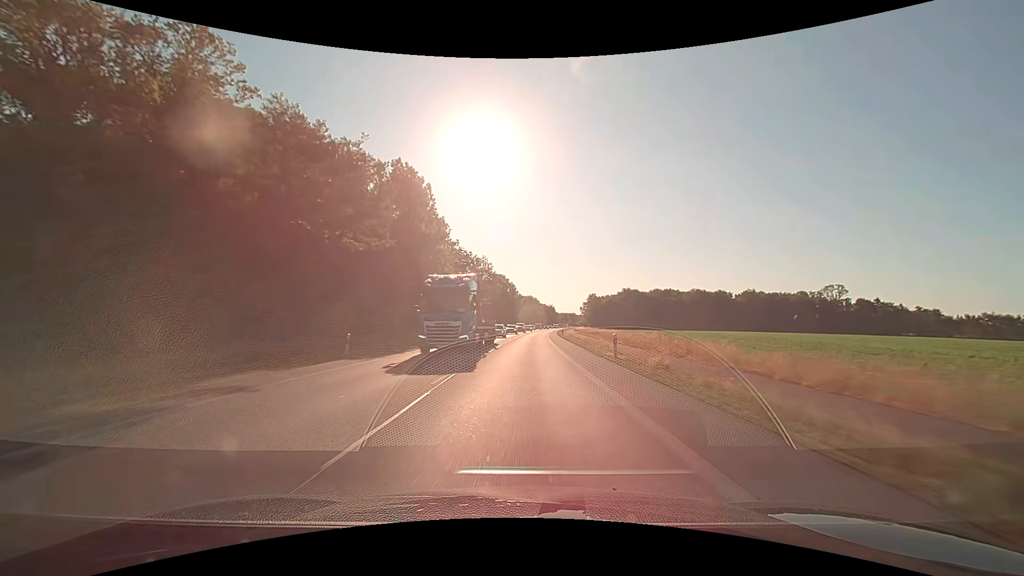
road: primary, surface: asphalt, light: Day
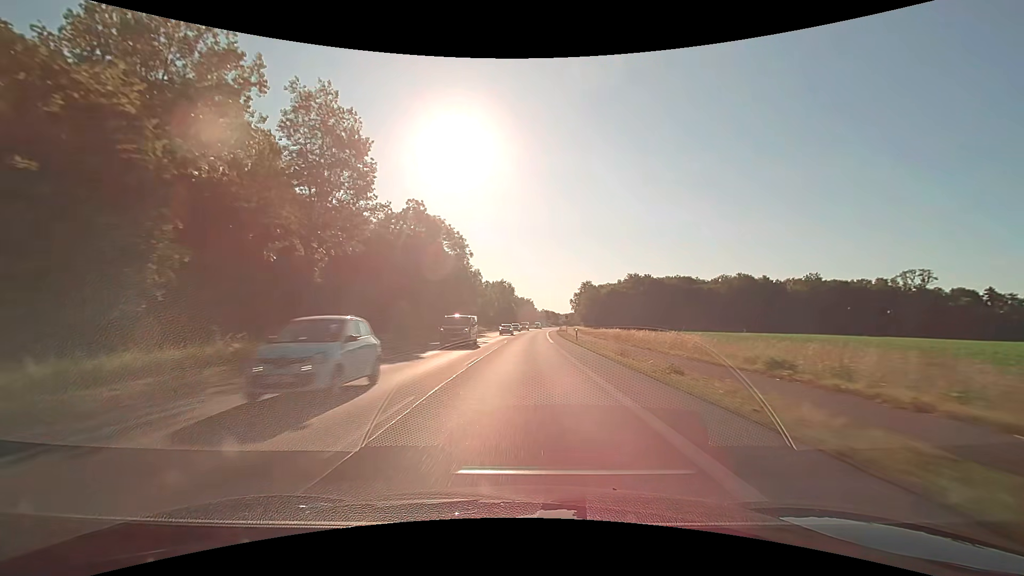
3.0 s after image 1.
(+1.9, +79.0) m; +3°
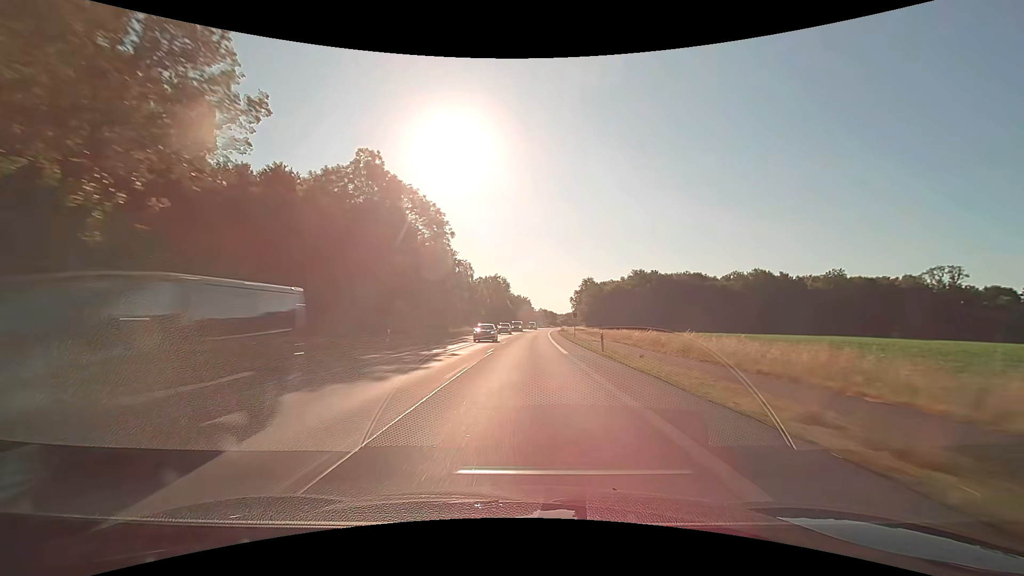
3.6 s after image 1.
(+0.1, +15.8) m; 0°
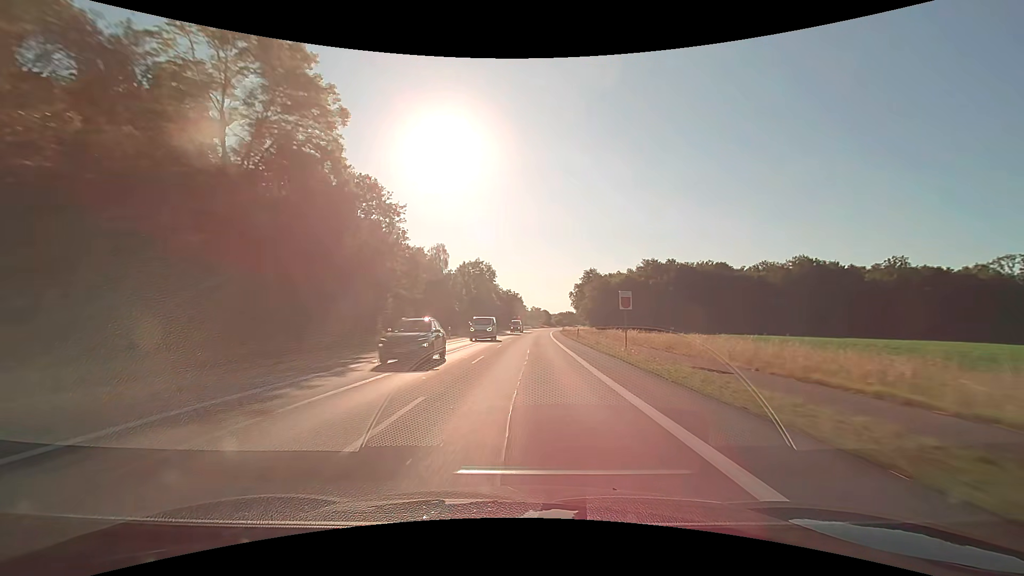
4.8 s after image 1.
(+0.3, +31.6) m; +1°
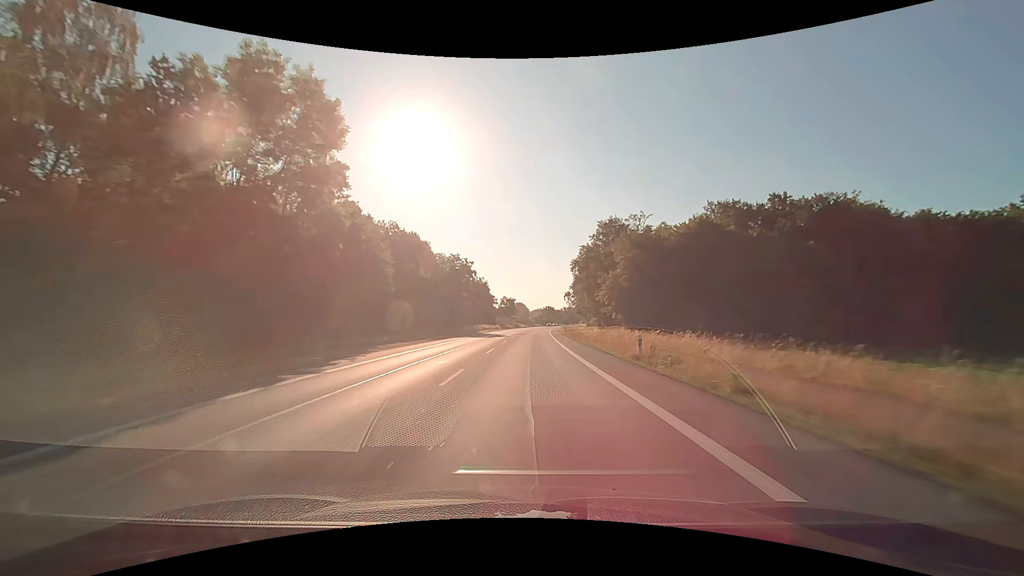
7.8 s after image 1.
(+2.2, +78.7) m; +3°
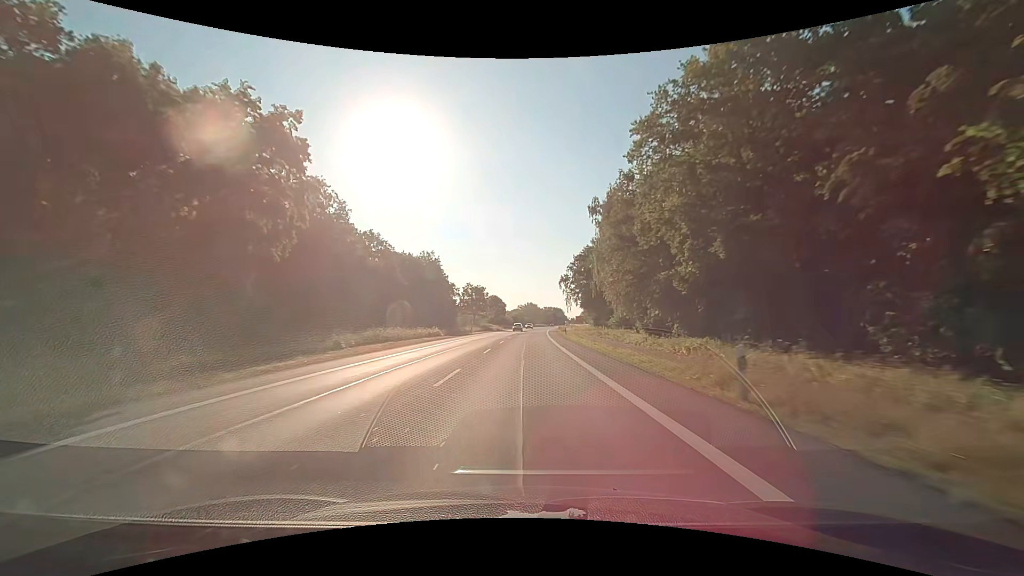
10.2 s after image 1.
(+1.2, +59.7) m; +2°
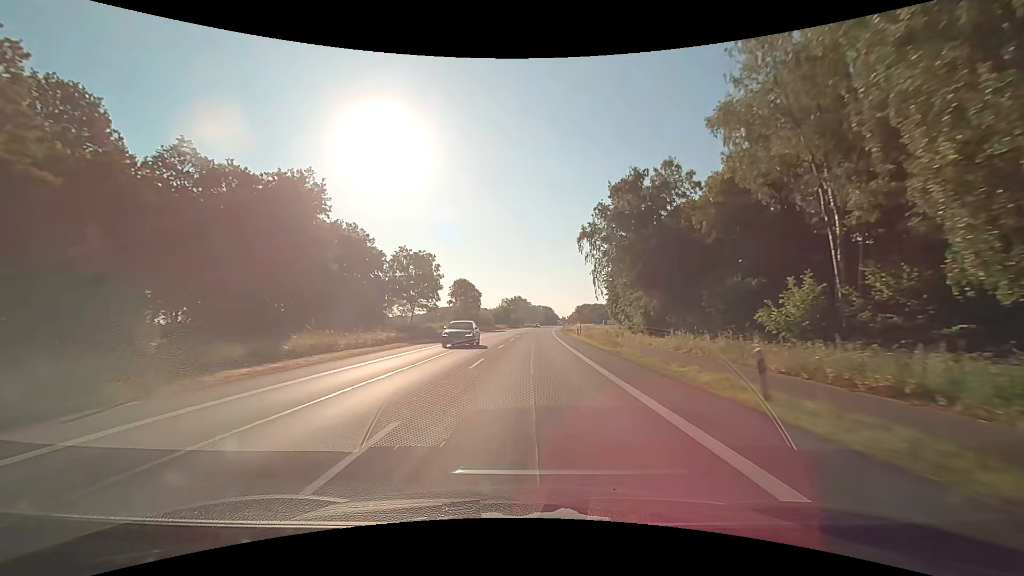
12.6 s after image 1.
(+0.6, +55.5) m; +1°
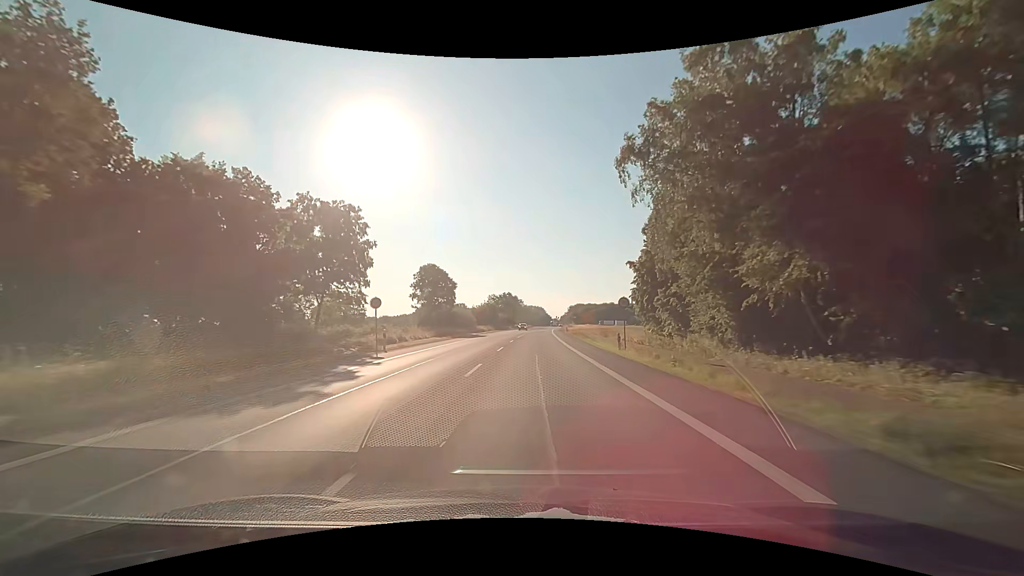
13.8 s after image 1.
(+0.3, +26.2) m; +1°
(0, +10) (0, +20) (0, +30) (+1, +40) (+1, +50) (+2, +60) (+2, +70) (+3, +80) (+3, +90) (+4, +100) m
